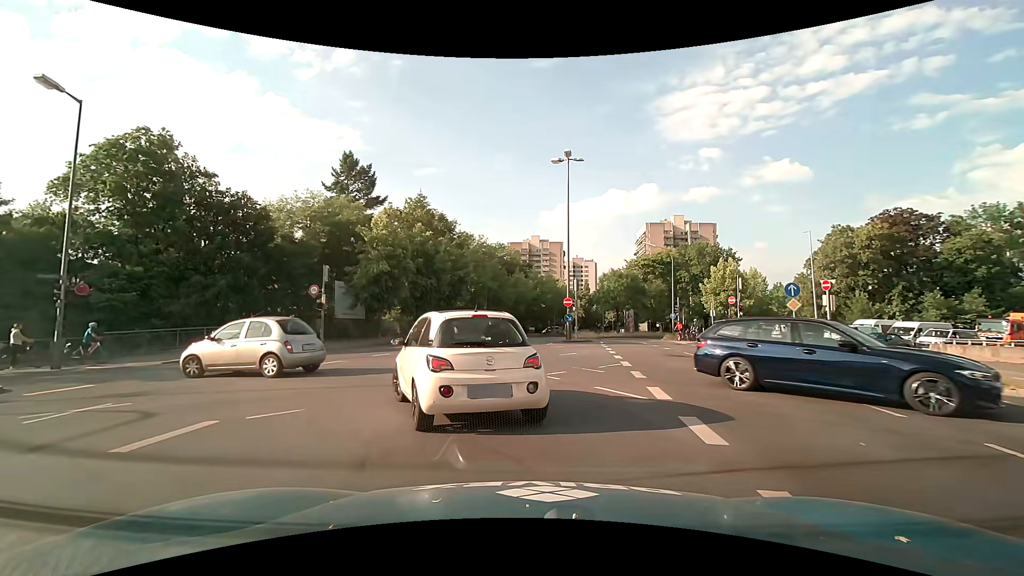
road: secondary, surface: asphalt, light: Day
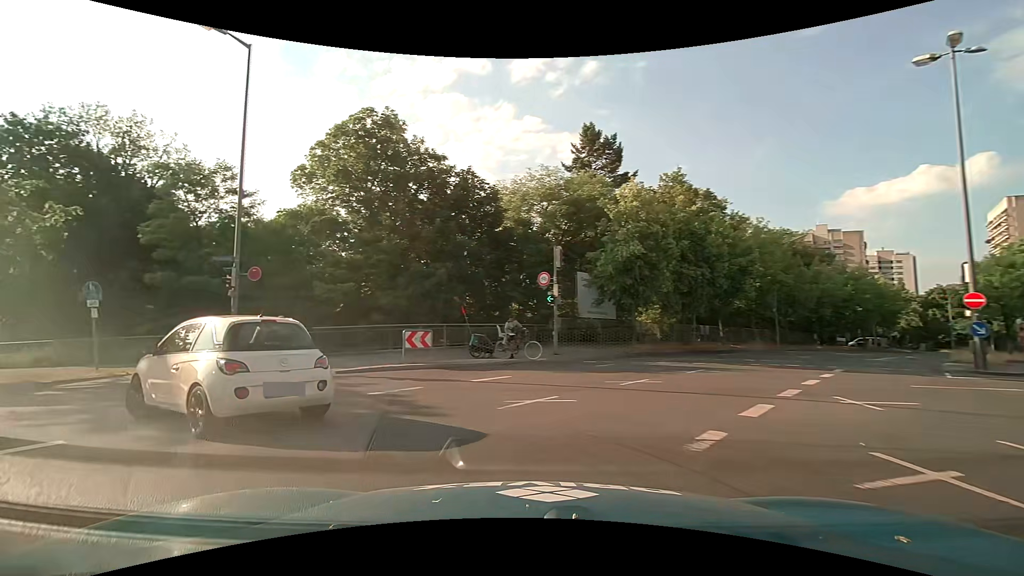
(-1.8, +9.8) m; -29°
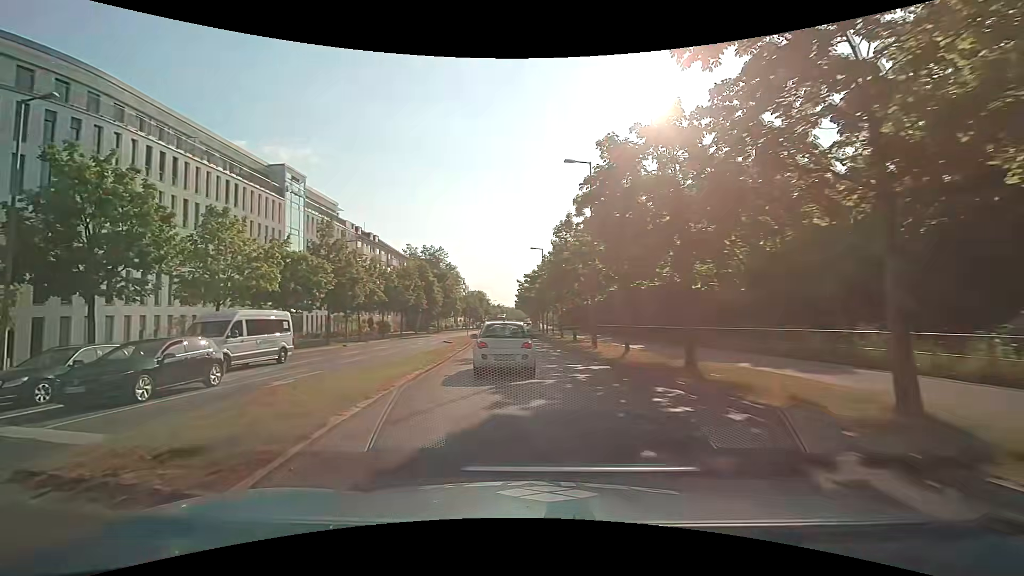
(-11.9, +11.2) m; -84°
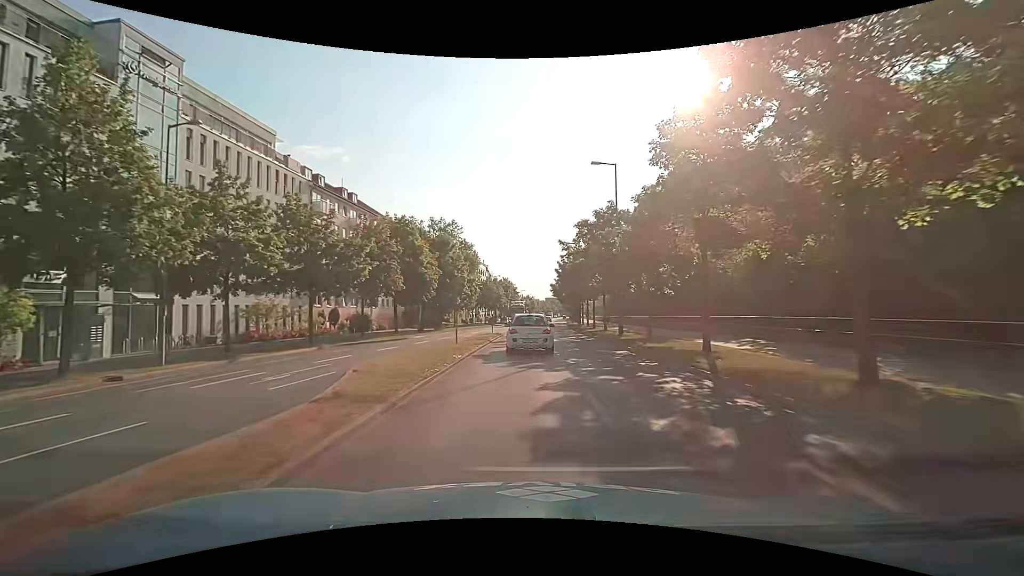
(-1.1, +30.3) m; -2°
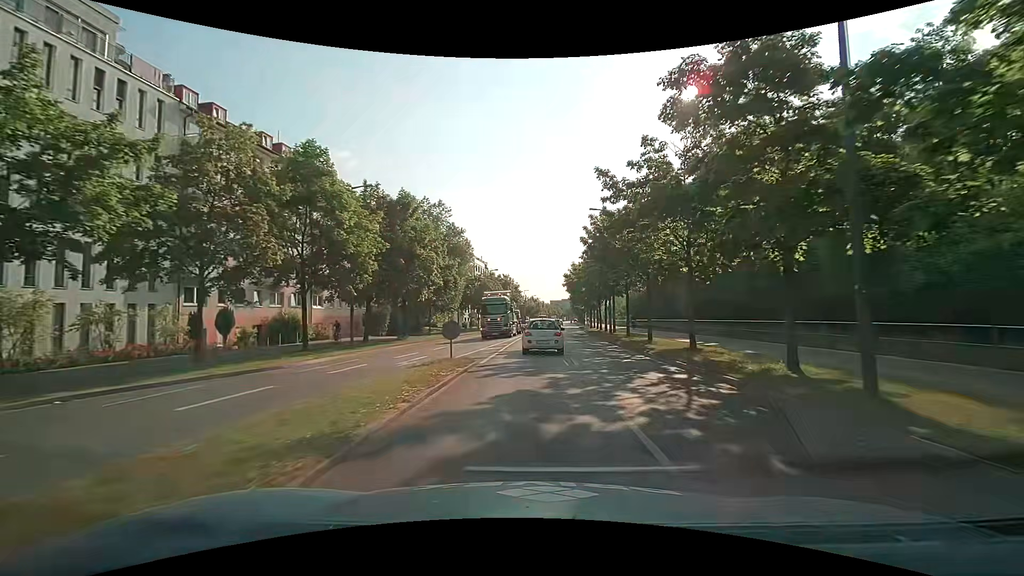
(-0.1, +20.8) m; 0°
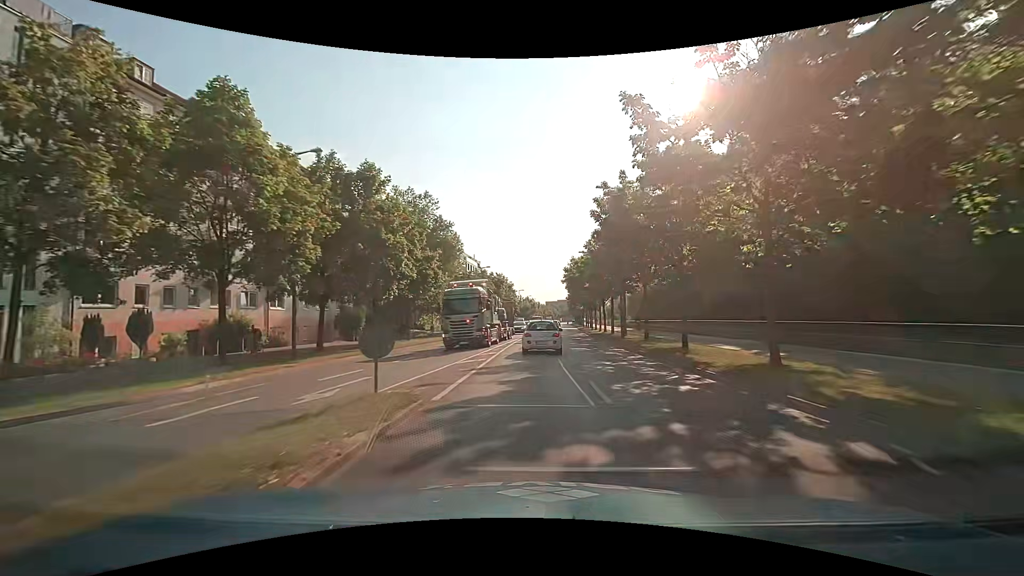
(+0.1, +7.1) m; +2°
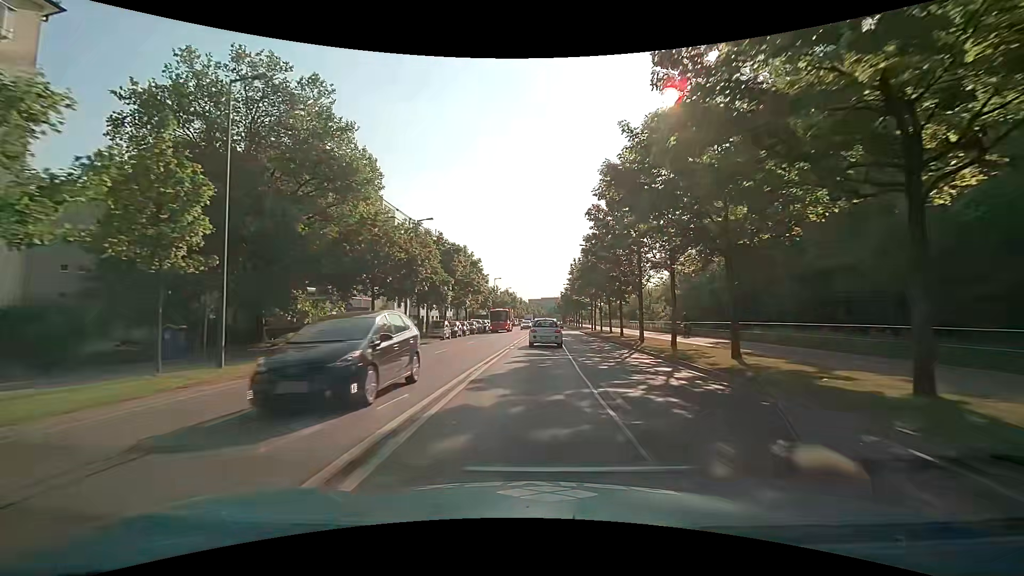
(-0.1, +36.9) m; 0°
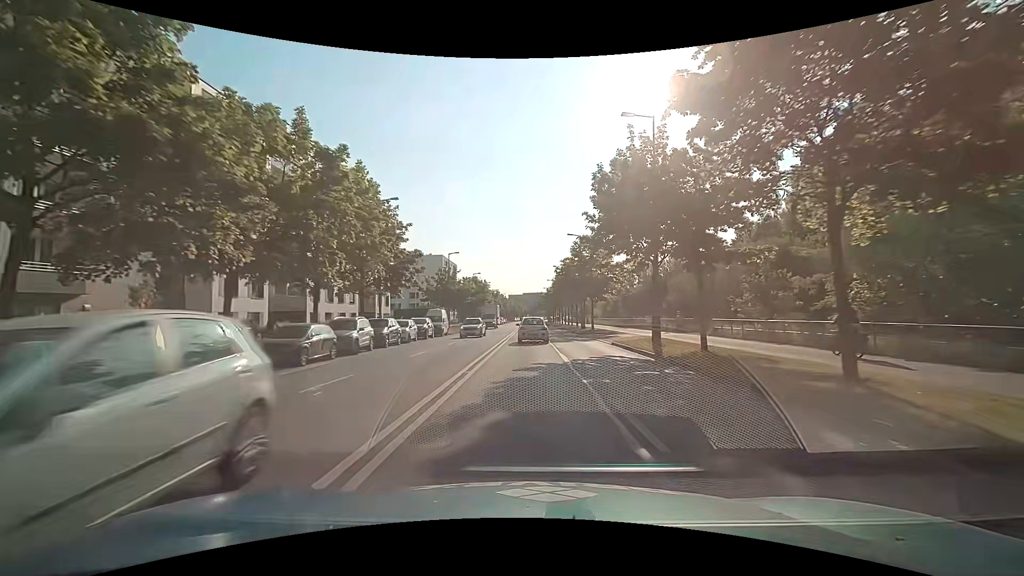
(+1.5, +38.7) m; +2°
(0, +10) (0, +20) (0, +30) (0, +40) (0, +50) (0, +60) (0, +70) (0, +80) (+1, +90) (+1, +100) m
